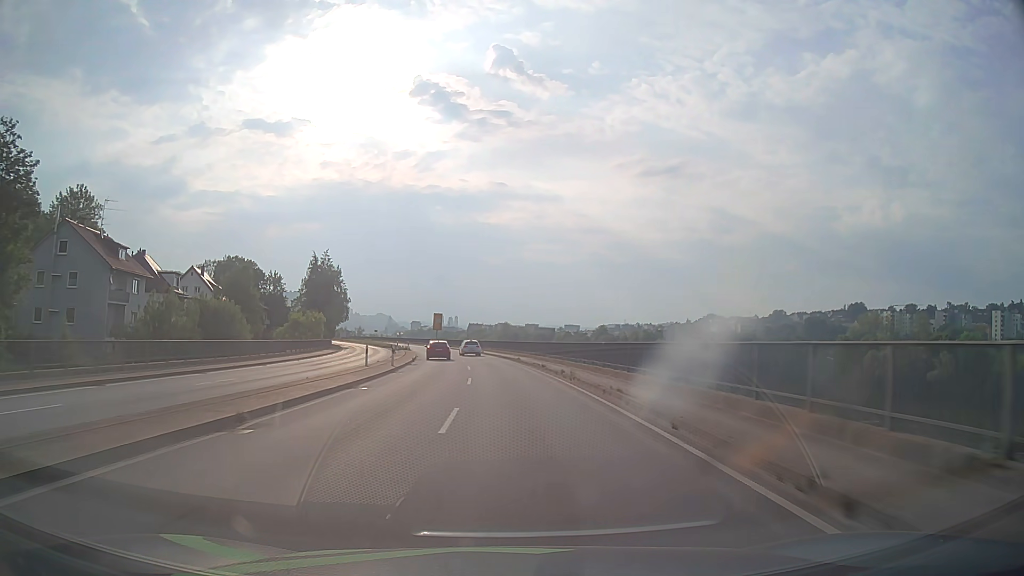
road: primary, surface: asphalt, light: Day
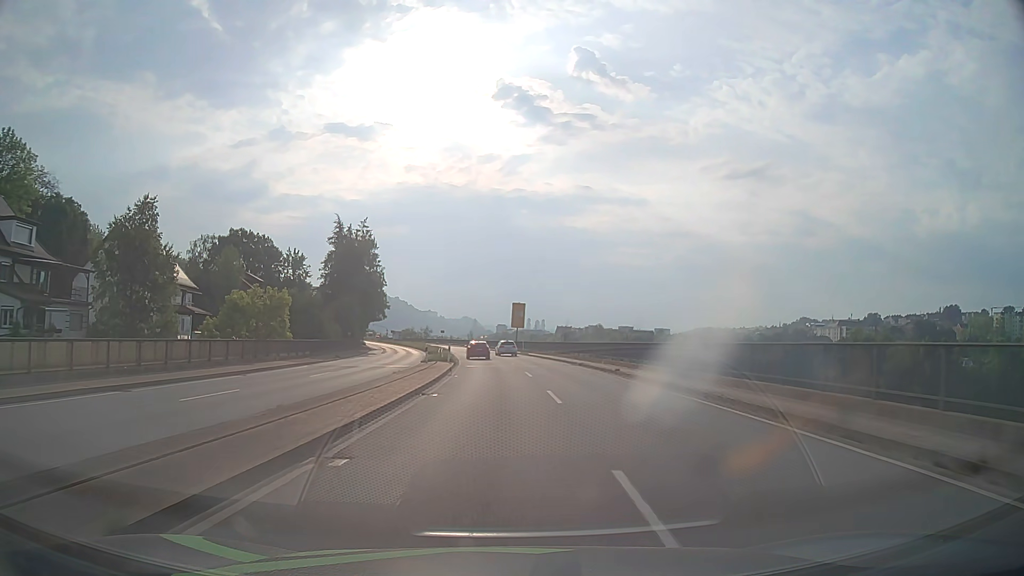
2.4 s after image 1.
(-3.4, +42.8) m; -8°
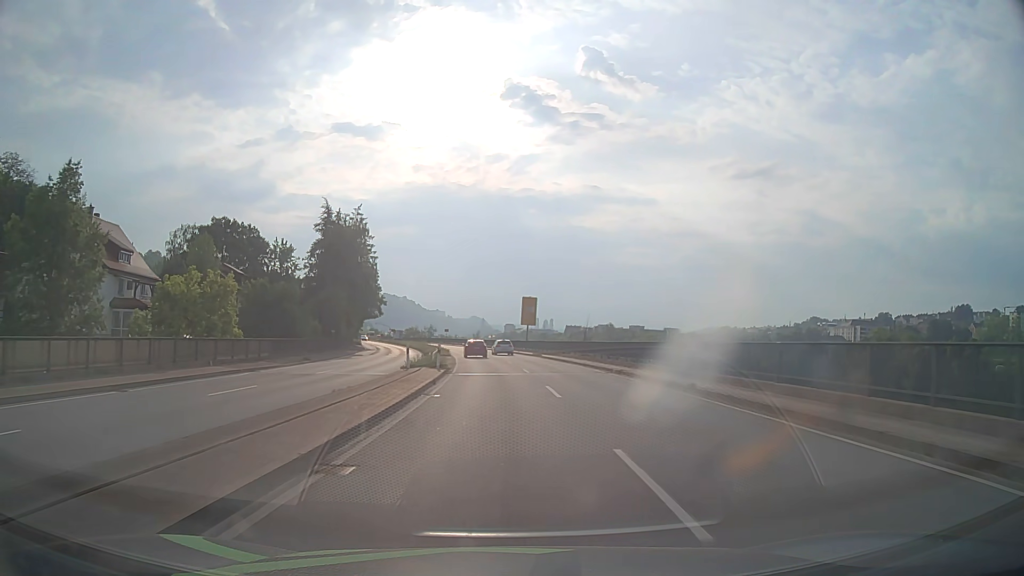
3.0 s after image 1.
(-0.1, +10.6) m; -1°
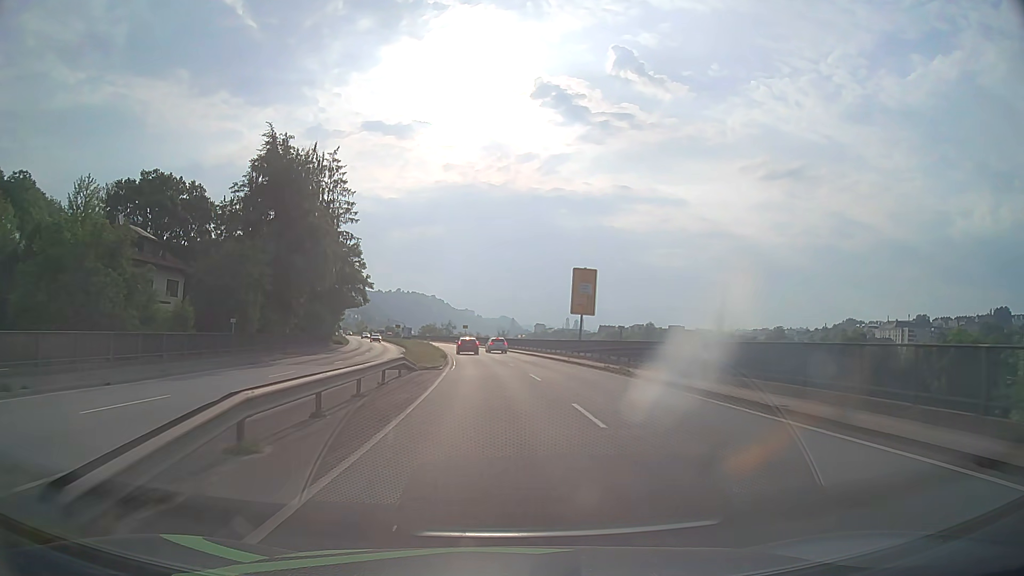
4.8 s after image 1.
(-0.6, +30.2) m; -2°
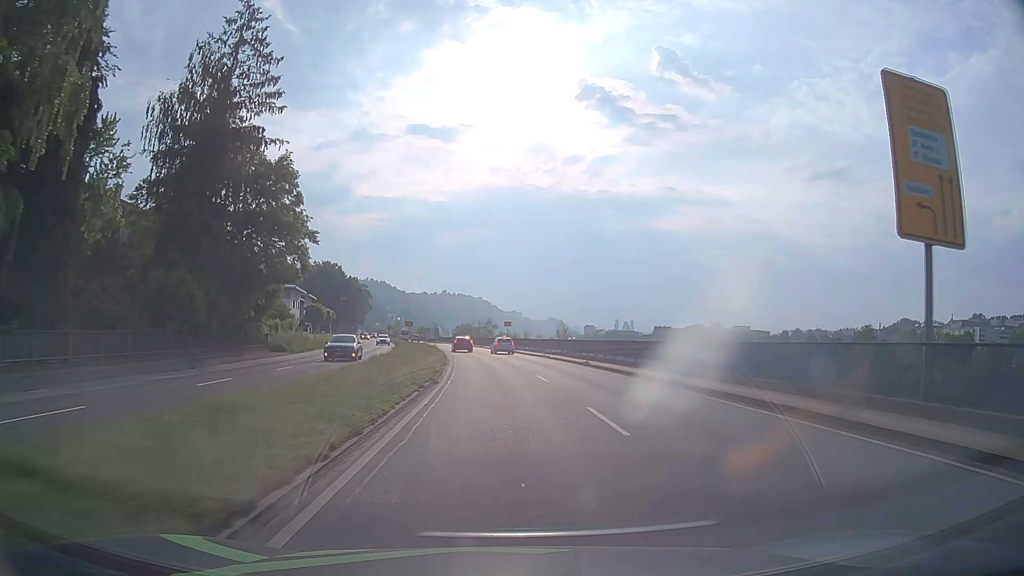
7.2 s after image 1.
(-1.4, +36.4) m; -4°
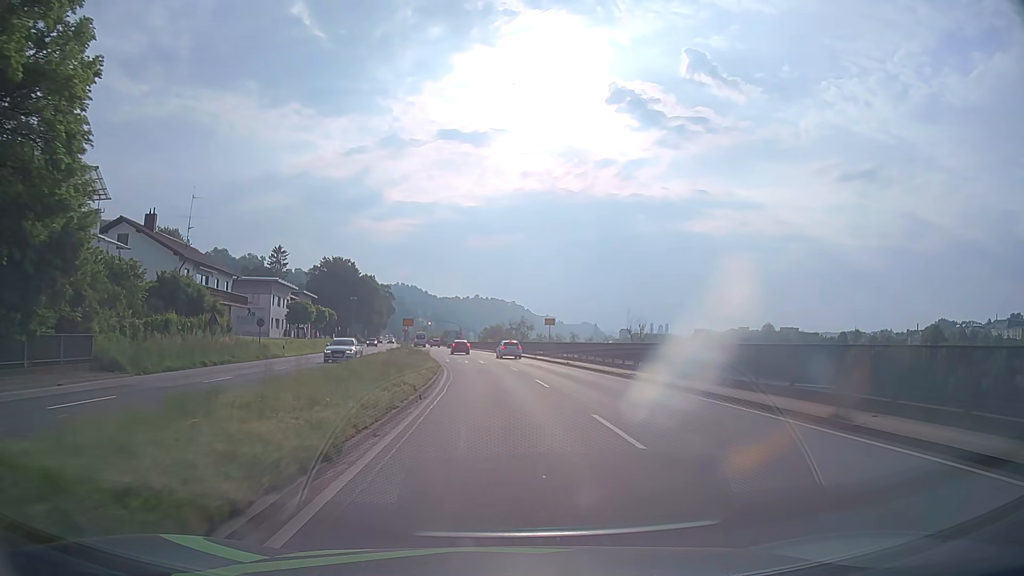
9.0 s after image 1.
(-0.5, +24.8) m; -3°
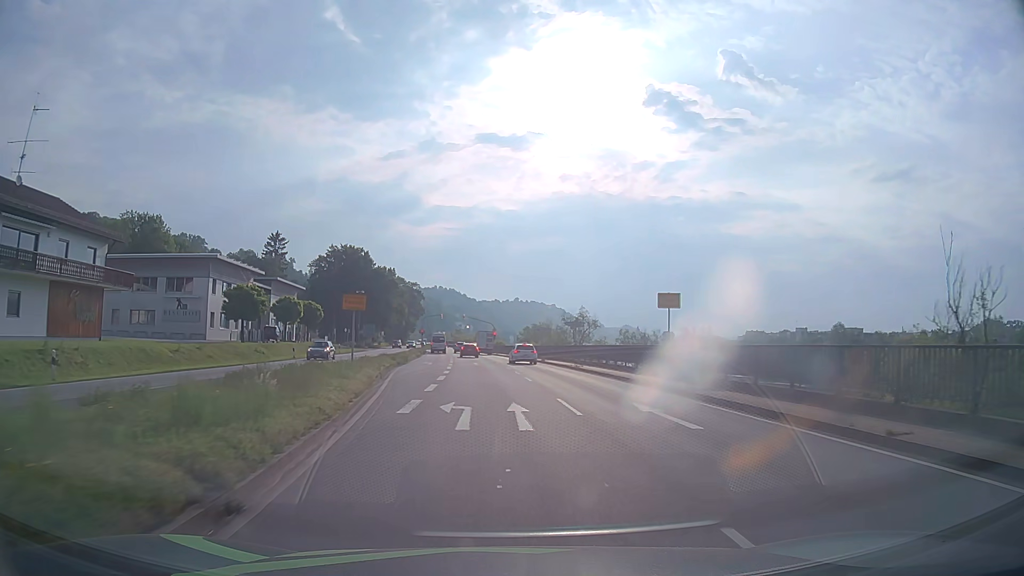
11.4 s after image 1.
(-0.9, +31.5) m; -3°
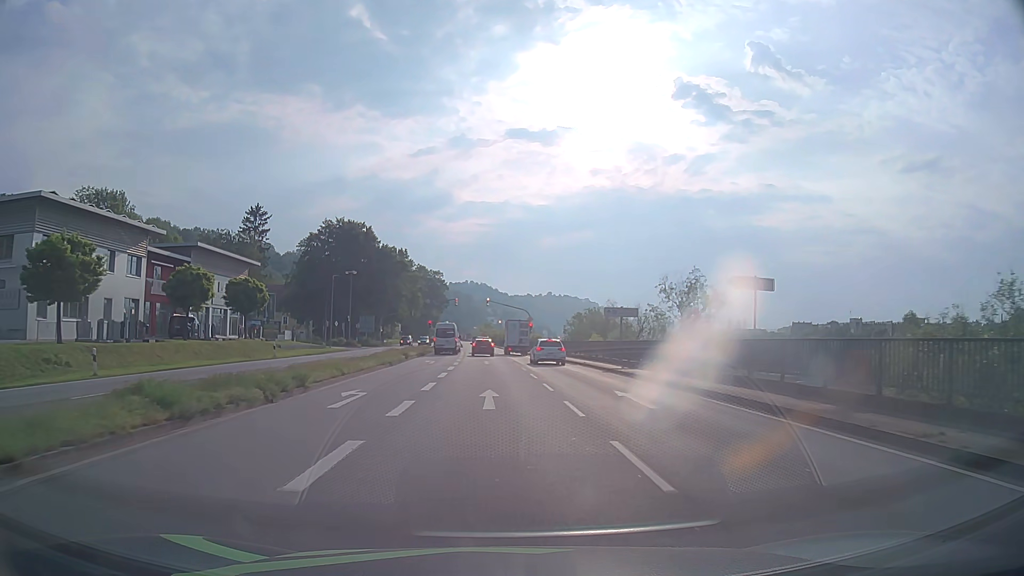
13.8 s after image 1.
(-0.8, +30.7) m; -3°
(0, +10) (0, +20) (-1, +30) (-1, +40) (-1, +50) (-2, +60) (-3, +70) (-3, +80) (-4, +90) (-5, +100) m
